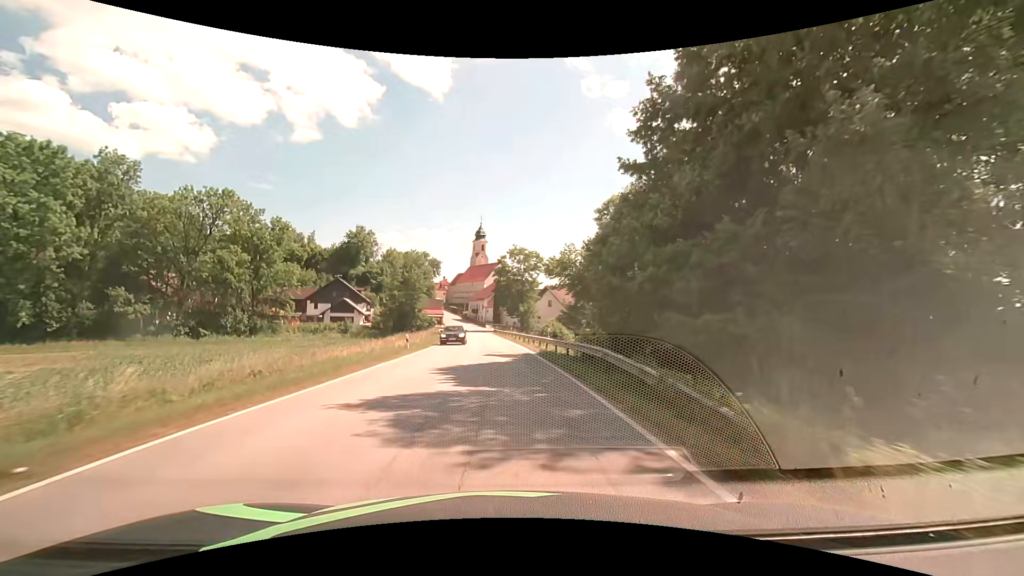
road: secondary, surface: asphalt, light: Day
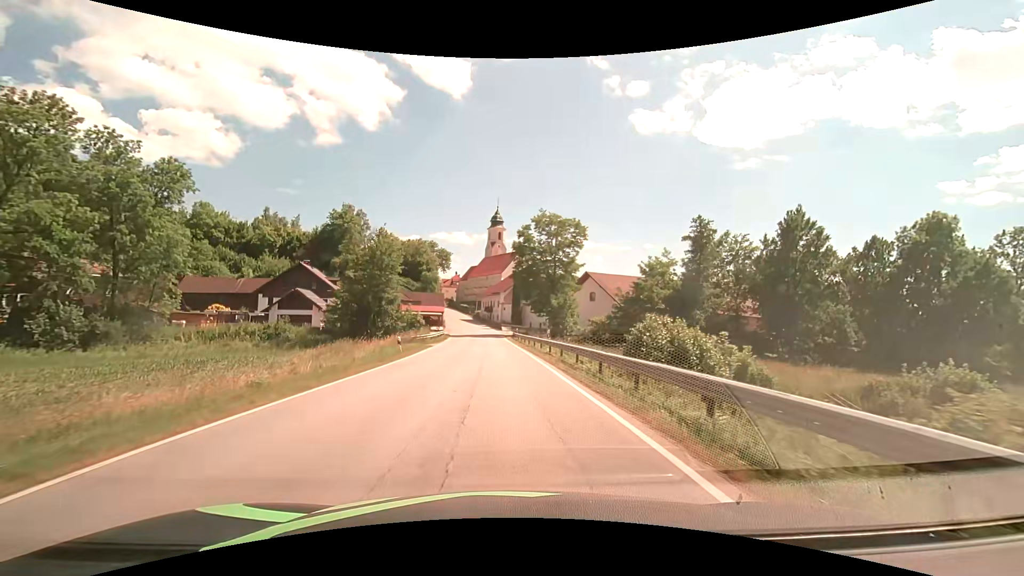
(-0.6, +30.7) m; -2°
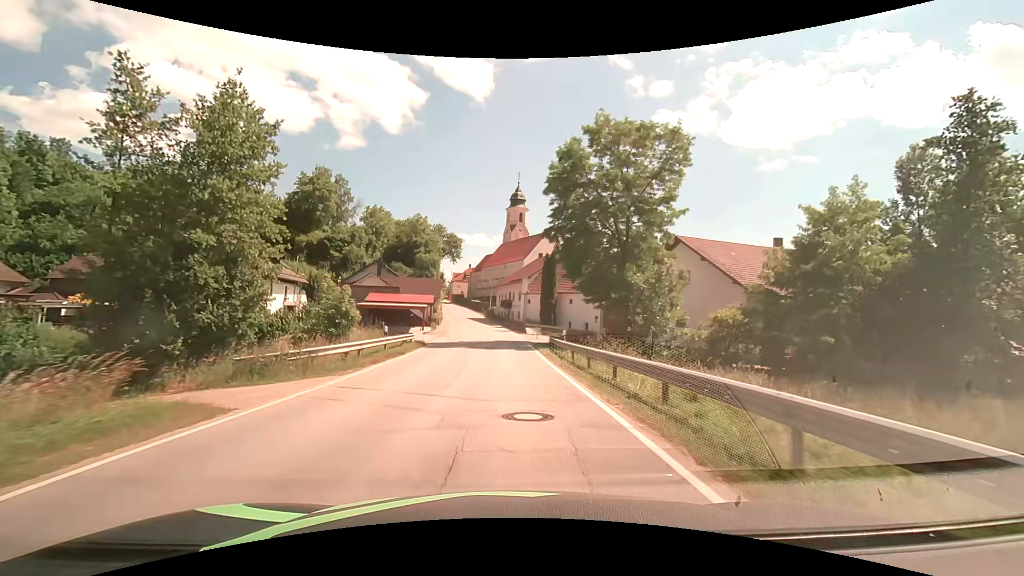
(-0.8, +30.6) m; -3°
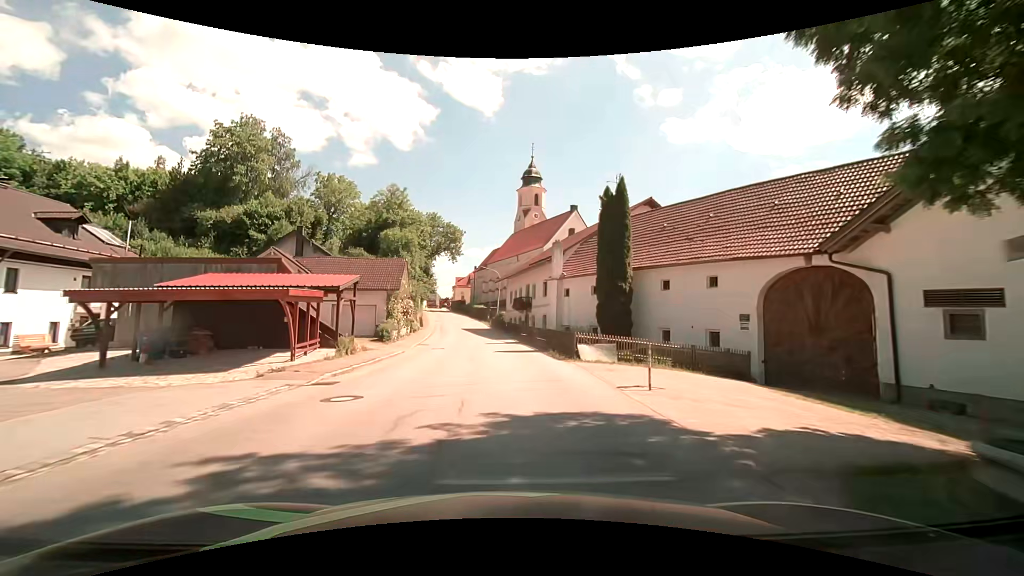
(-0.3, +30.4) m; -1°
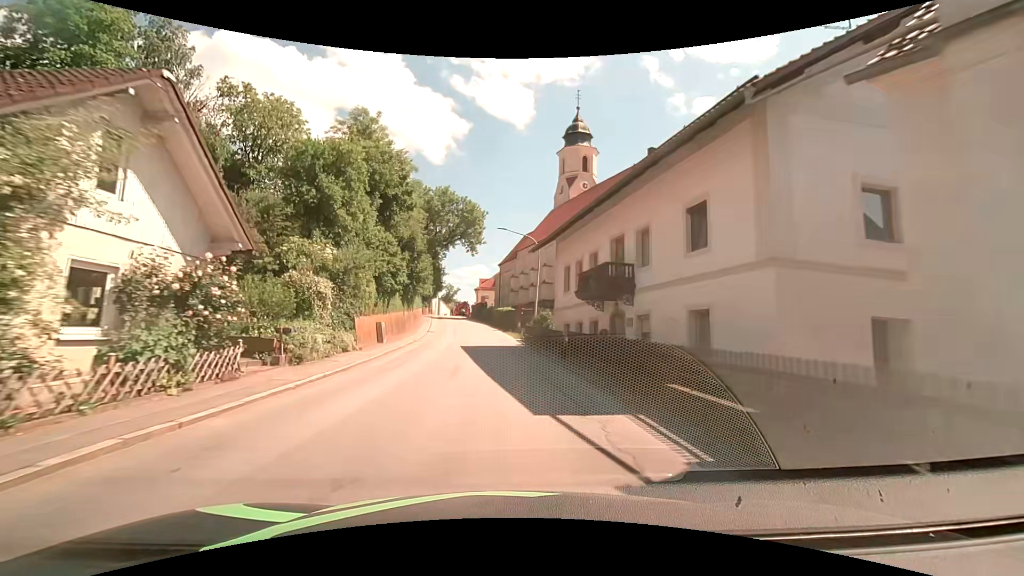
(-0.8, +29.8) m; -3°
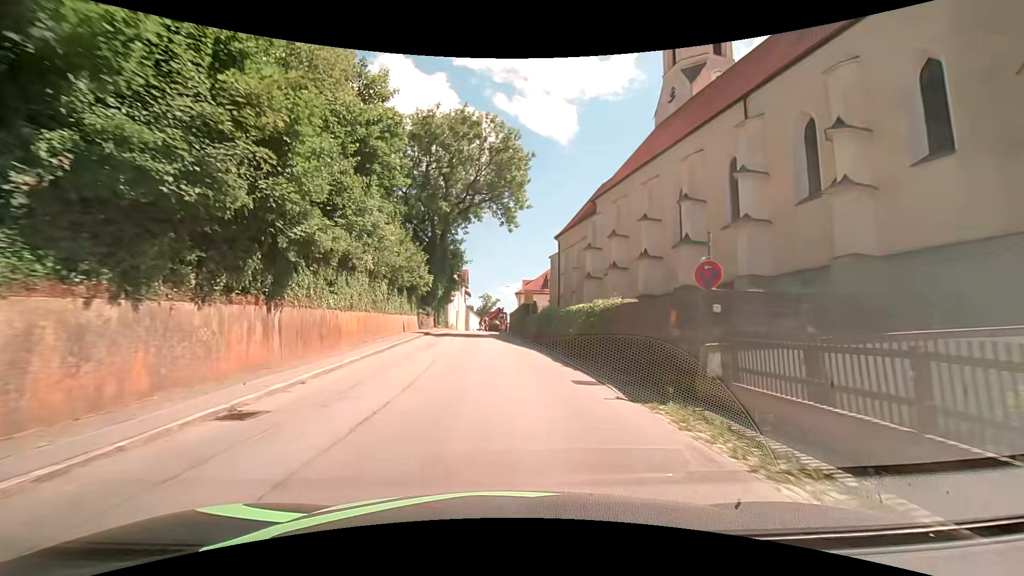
(-1.8, +35.5) m; -5°
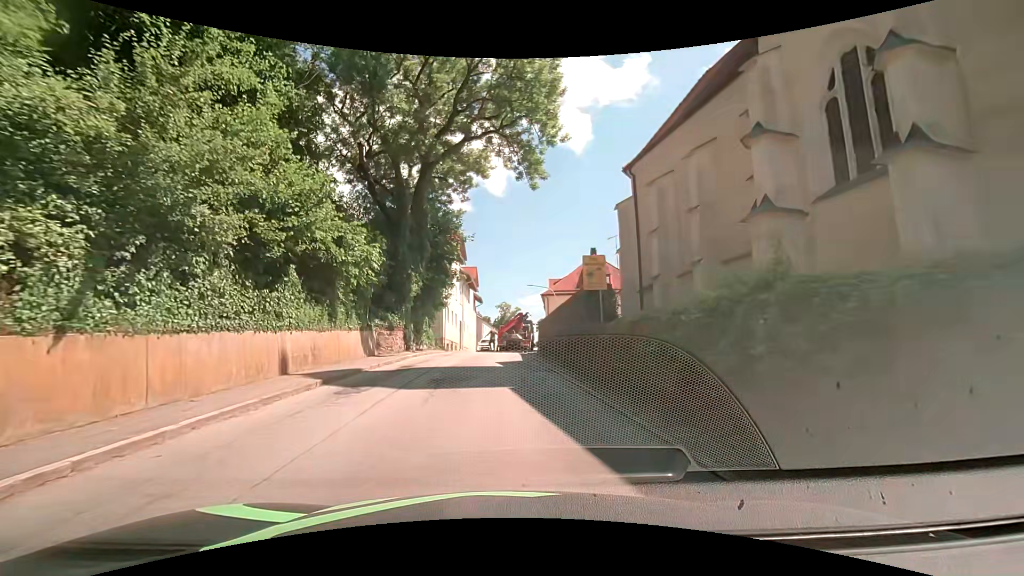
(-0.4, +20.8) m; -3°
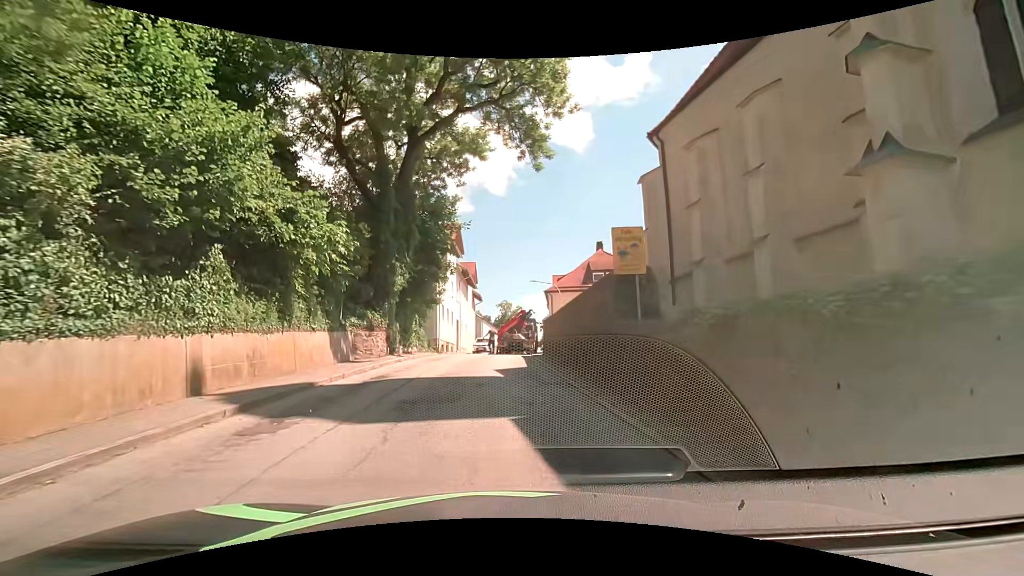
(0.0, +3.8) m; 0°
